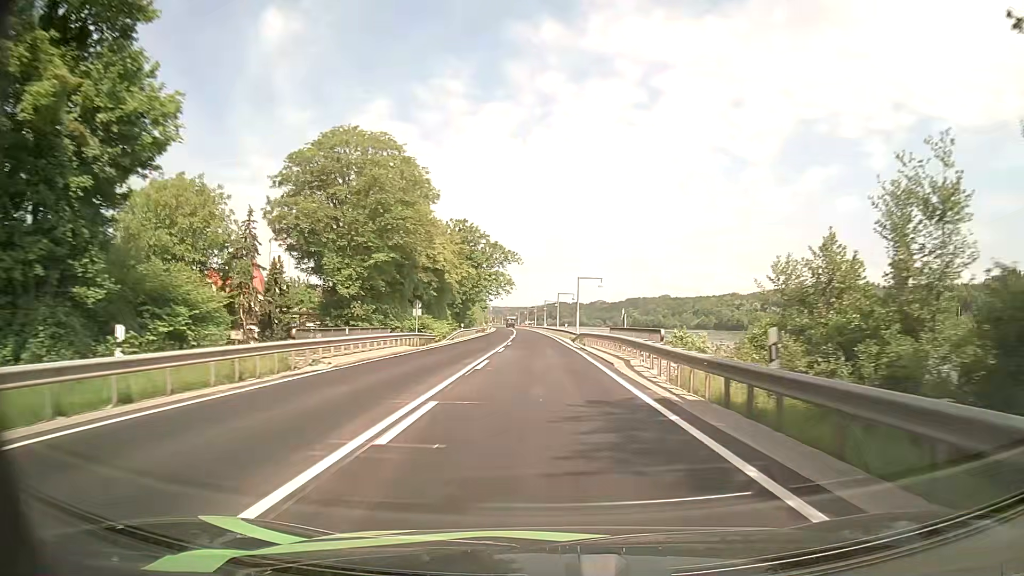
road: primary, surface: asphalt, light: Day
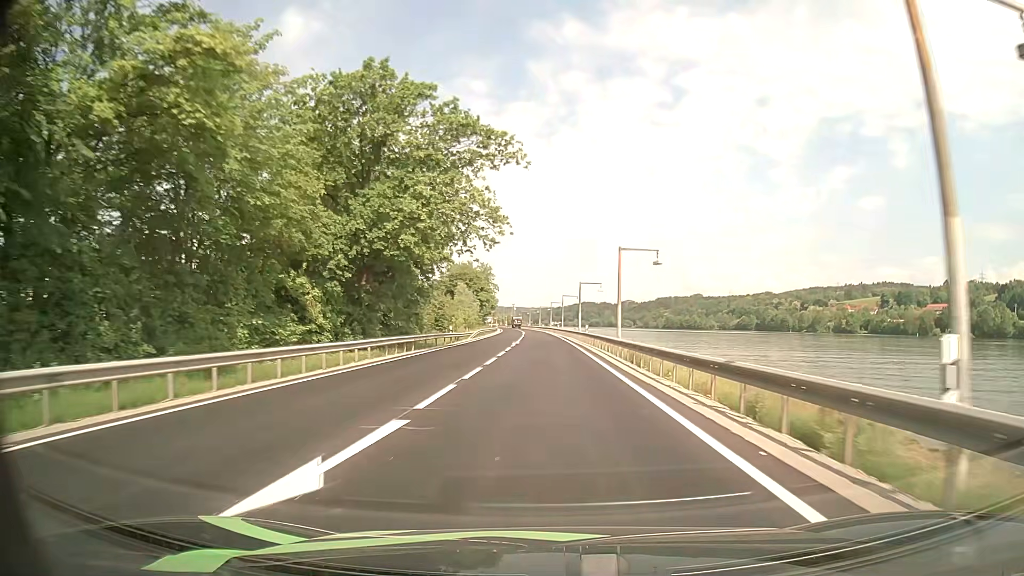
(-0.9, +62.8) m; -2°
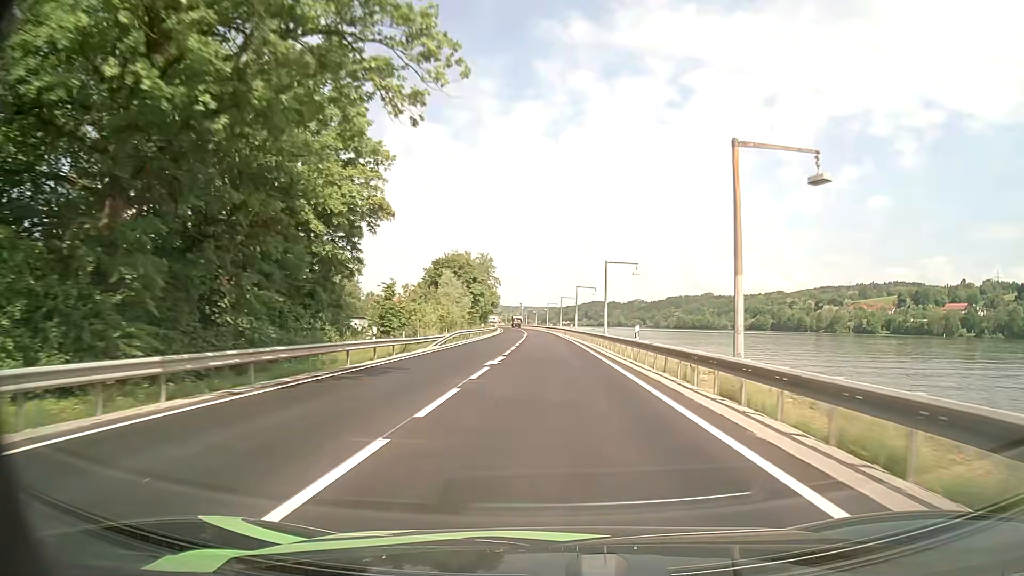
(-0.2, +25.2) m; -1°
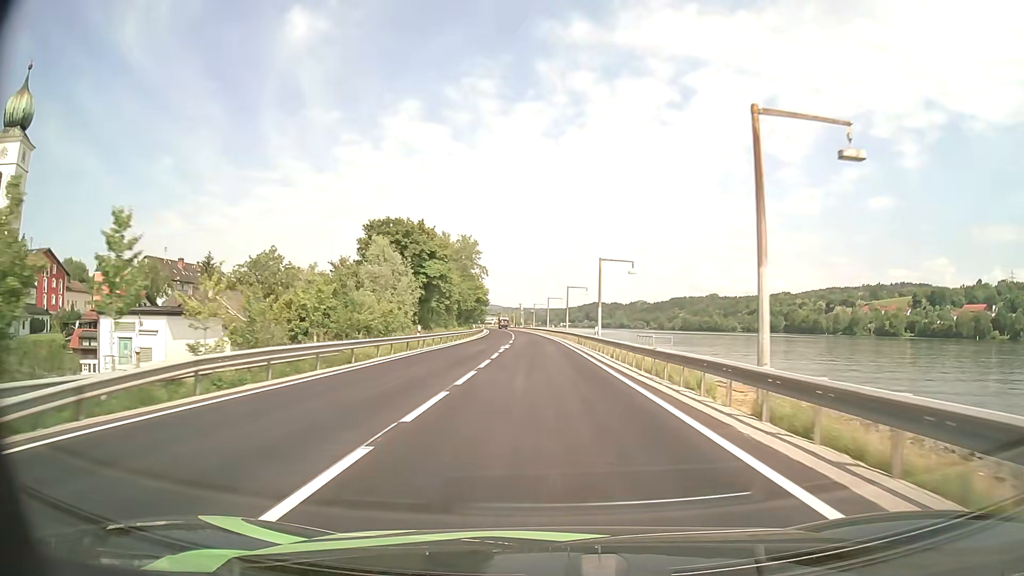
(-0.1, +38.2) m; 0°
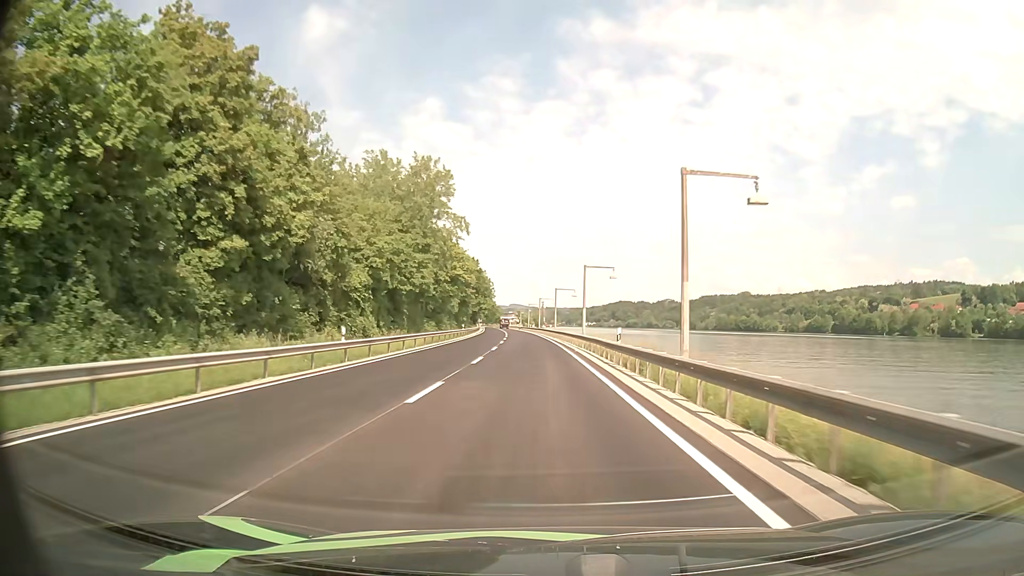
(-1.0, +63.7) m; -2°
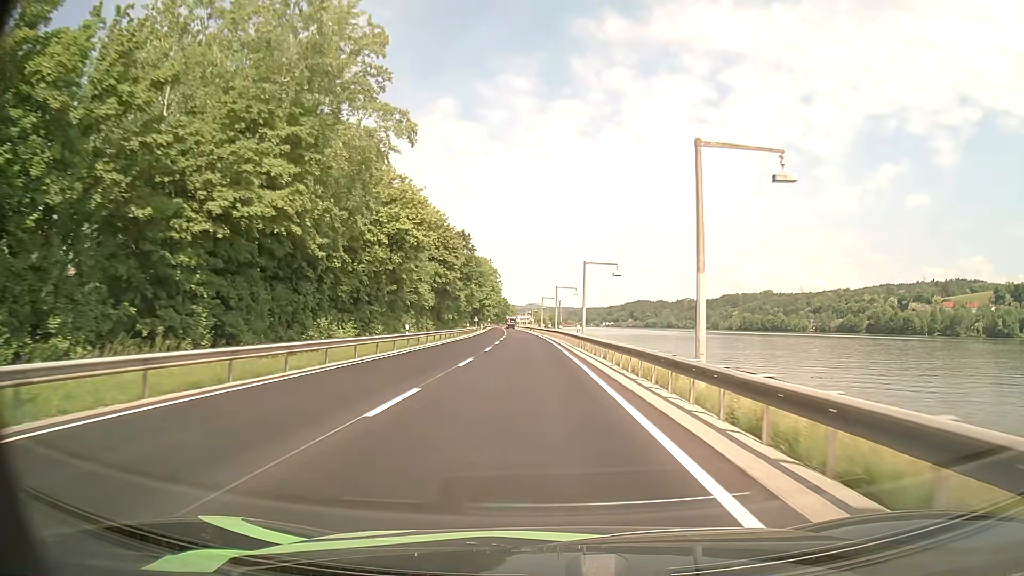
(-0.4, +38.2) m; -1°
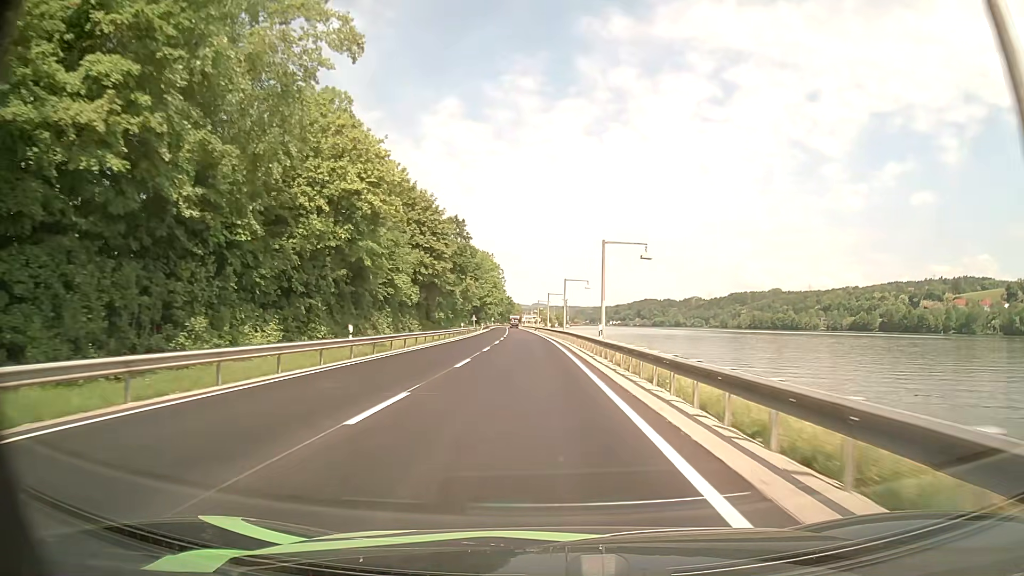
(0.0, +12.8) m; 0°
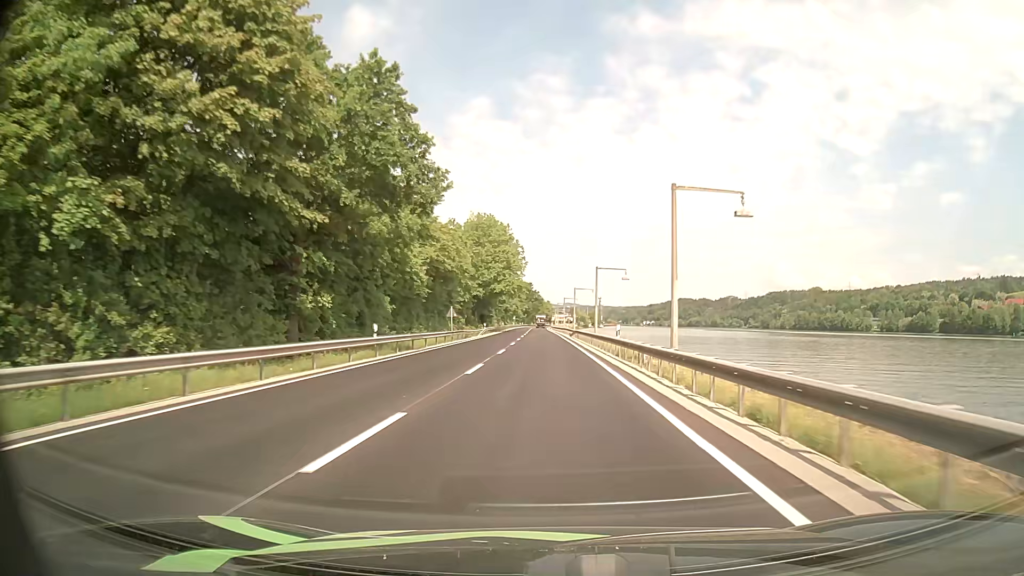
(-1.5, +51.1) m; -3°
(0, +10) (0, +20) (0, +30) (0, +40) (-1, +50) (-1, +60) (-1, +70) (-1, +80) (-1, +90) (-1, +100) m
